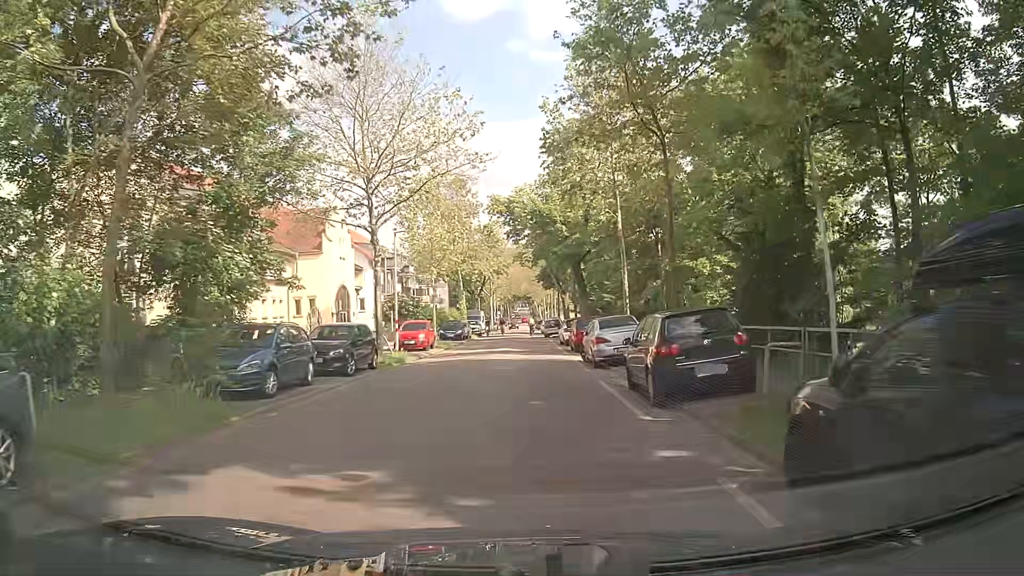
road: residential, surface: asphalt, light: Day
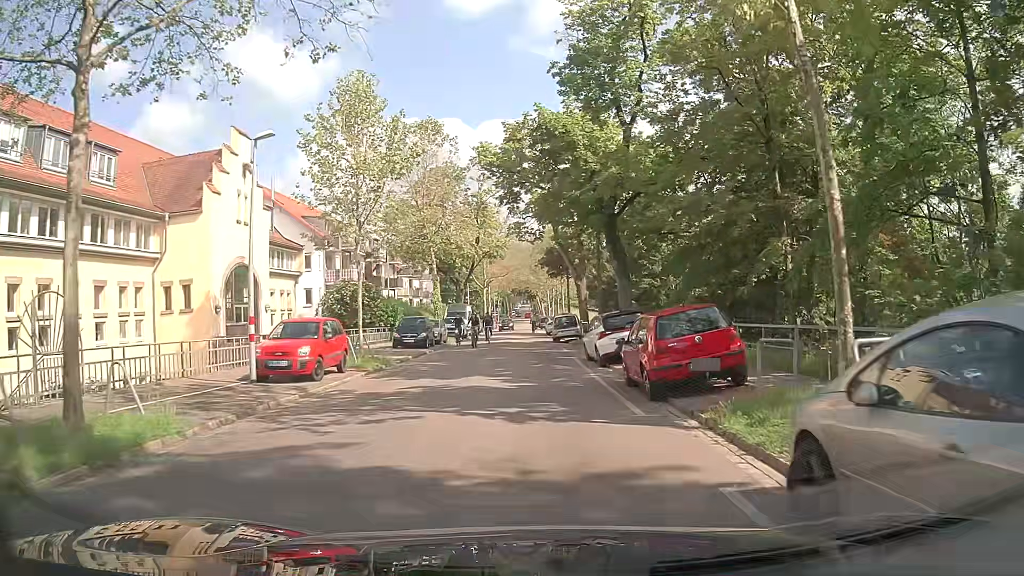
(-0.4, +18.1) m; -2°
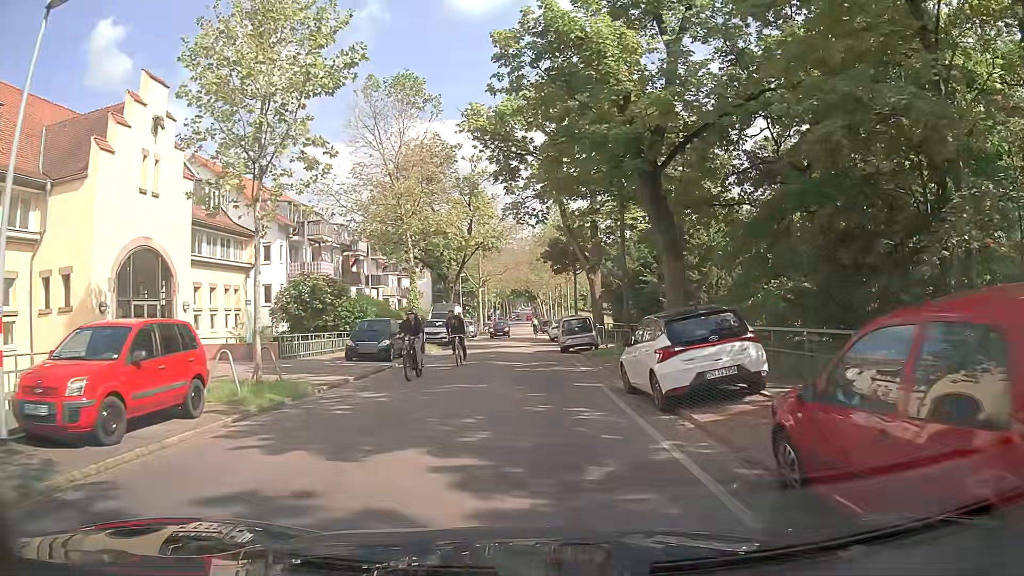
(+0.1, +8.9) m; 0°
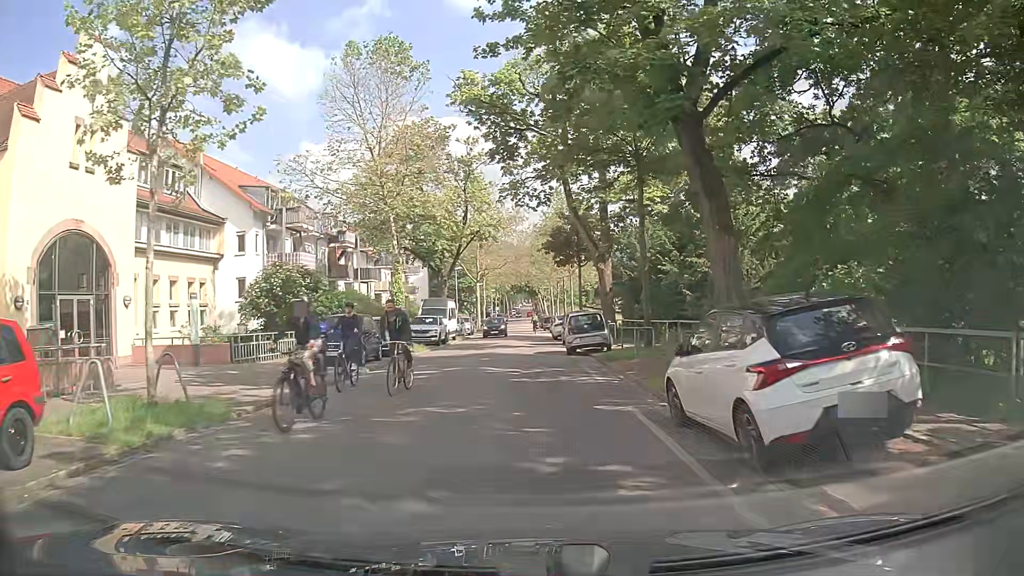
(+0.1, +4.4) m; 0°
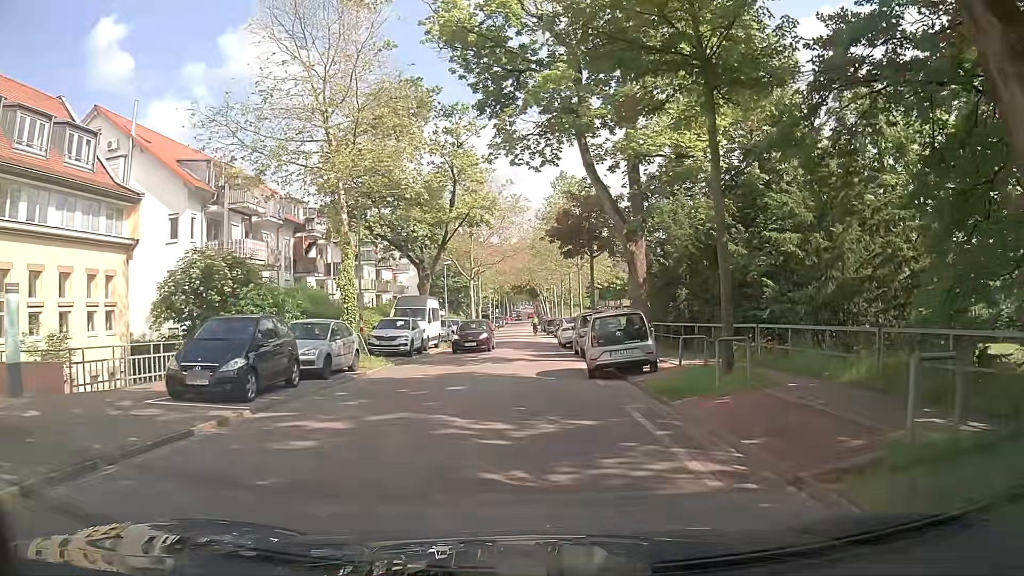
(0.0, +8.7) m; 0°
